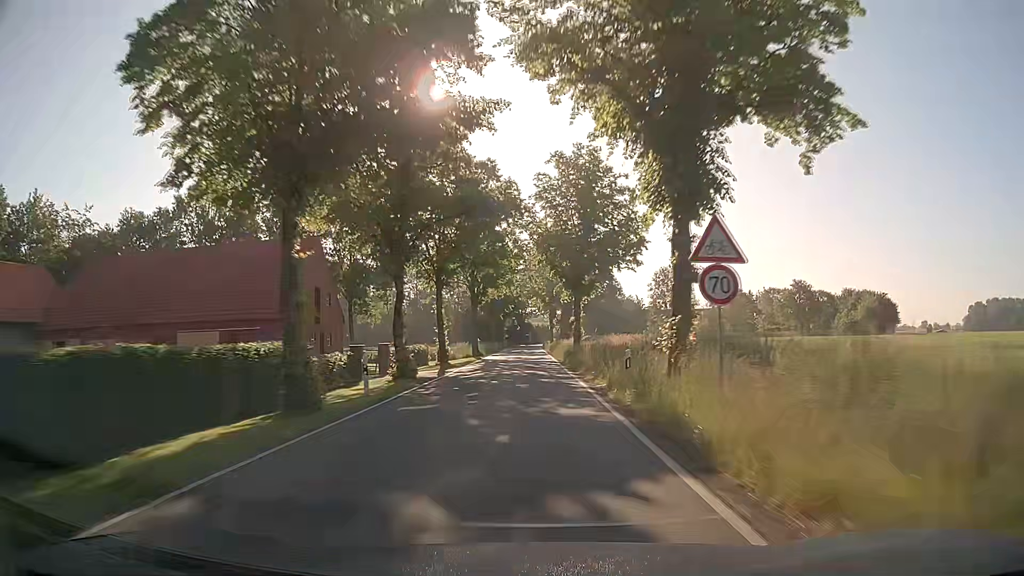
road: tertiary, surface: asphalt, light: Day
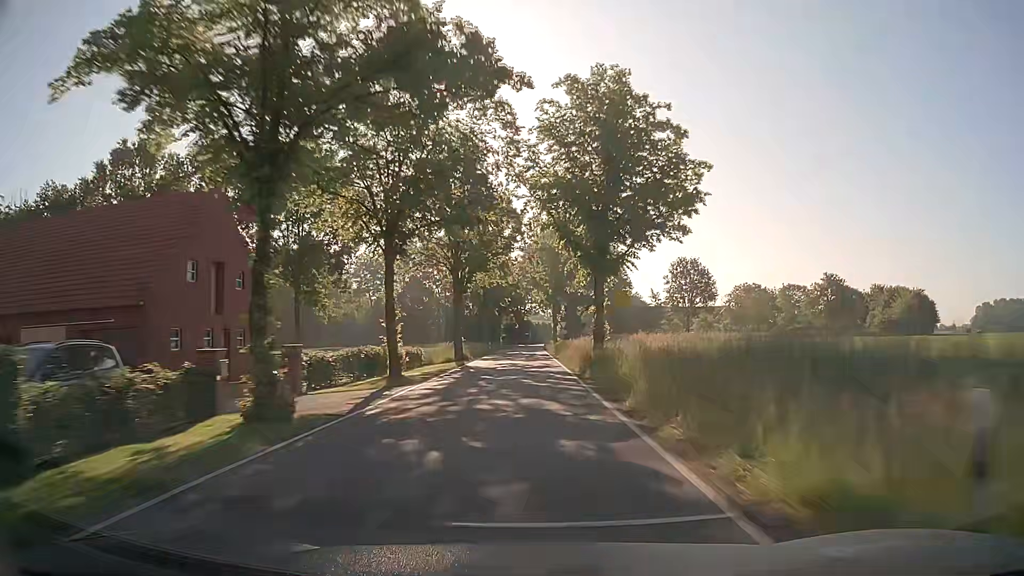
(0.0, +13.3) m; 0°
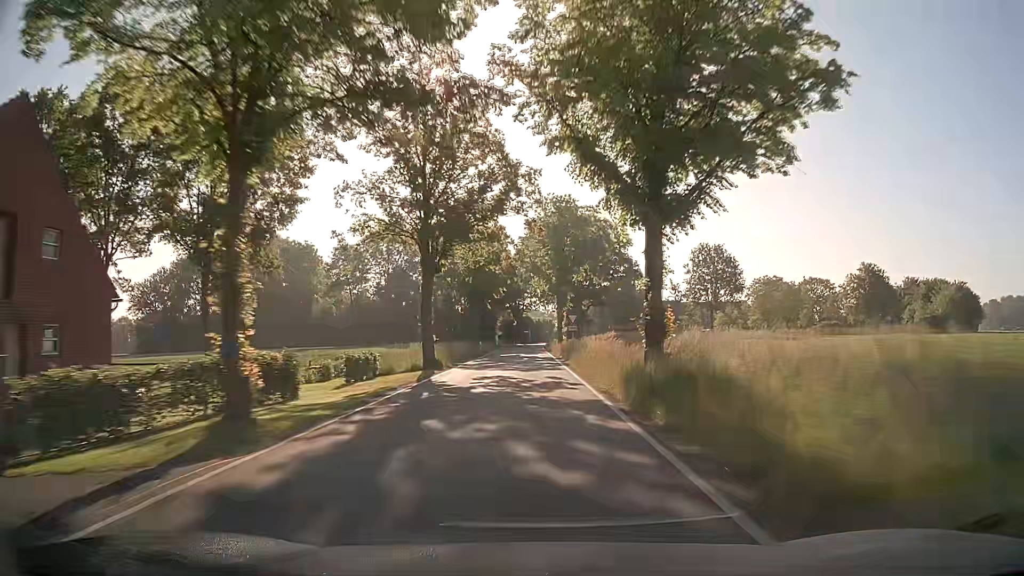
(+0.1, +13.0) m; 0°
